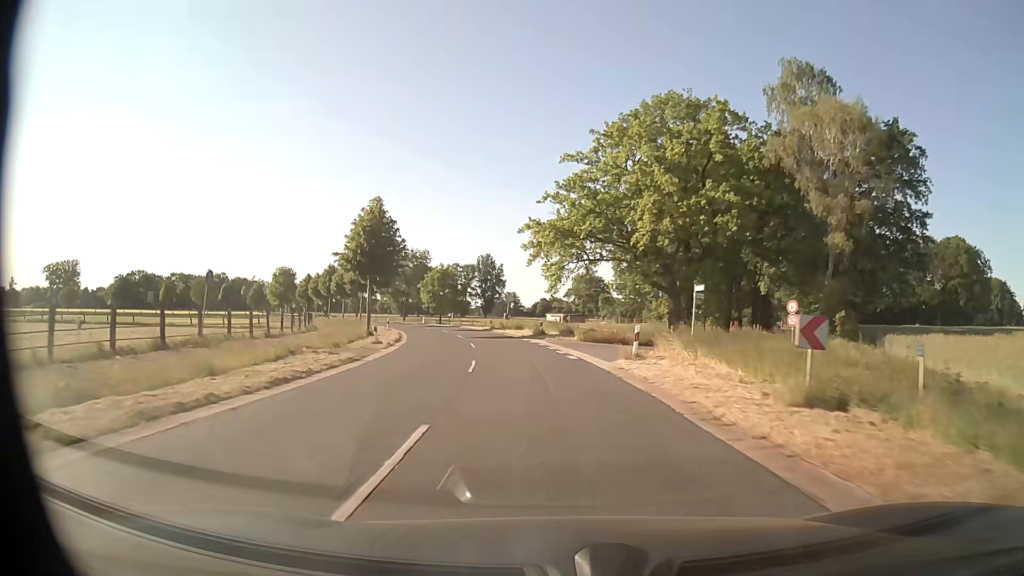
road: secondary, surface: asphalt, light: Day
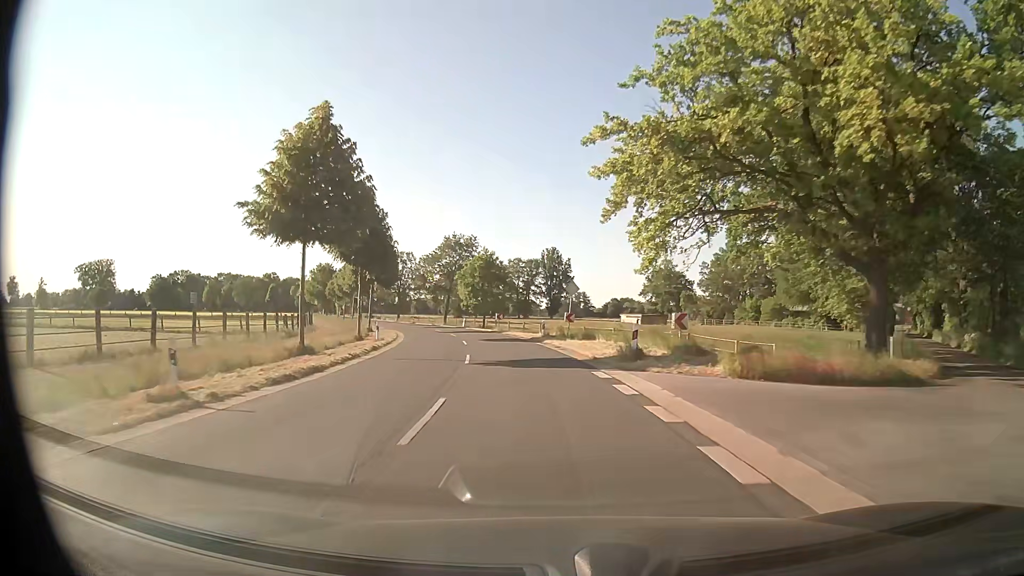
(-1.0, +21.4) m; -6°
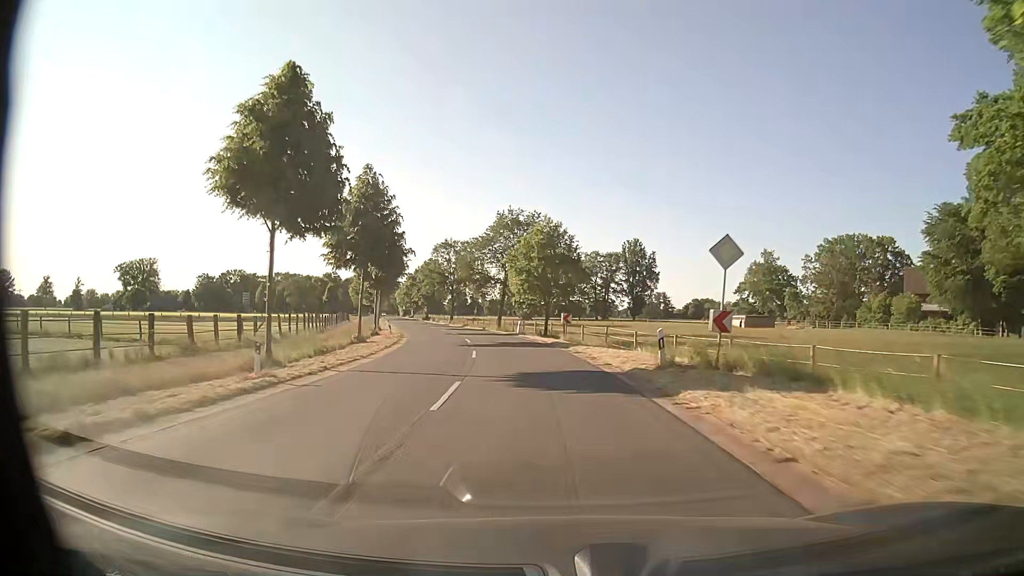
(-1.2, +21.5) m; -6°
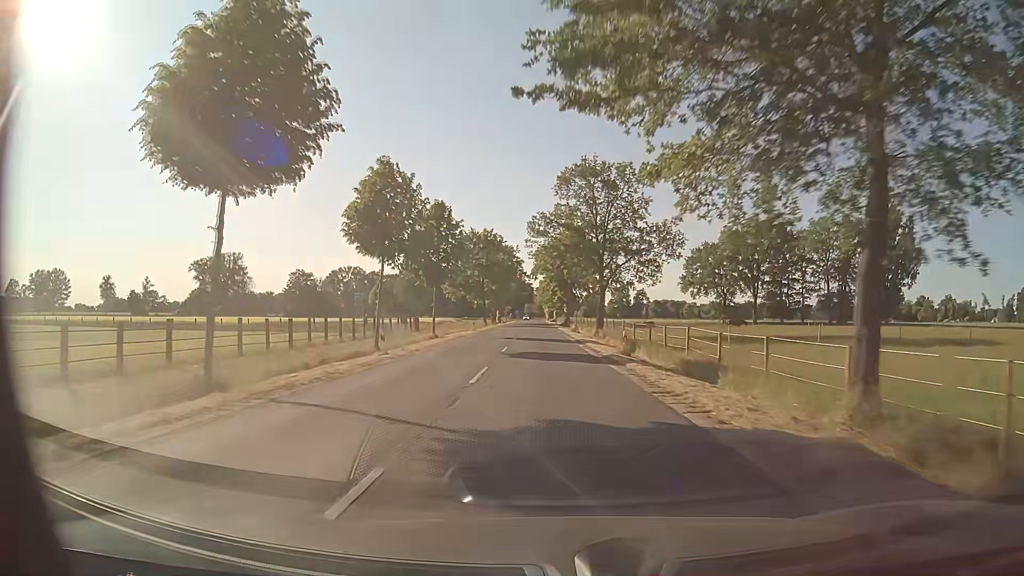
(-7.7, +55.9) m; -14°
